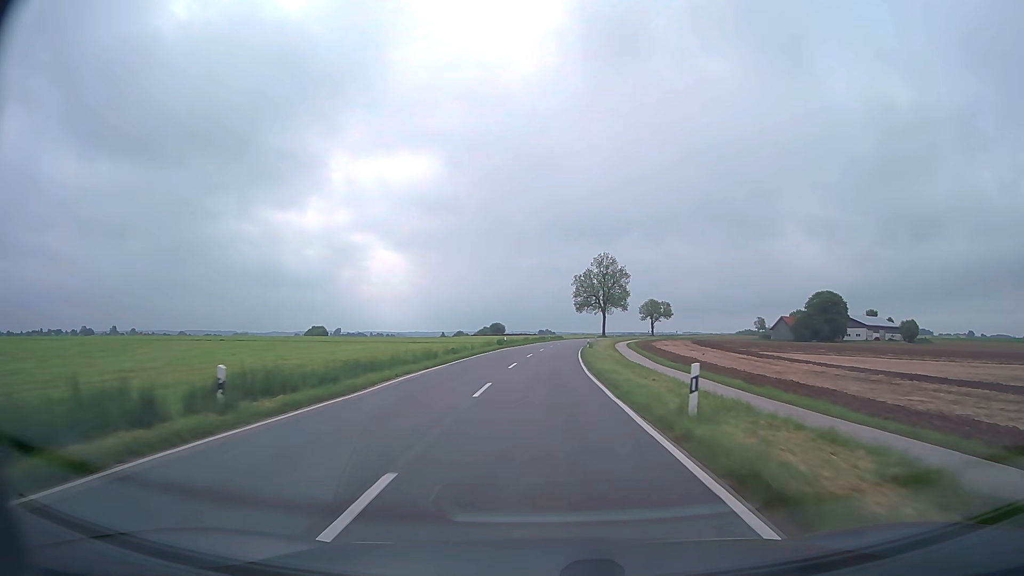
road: tertiary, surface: asphalt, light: Day
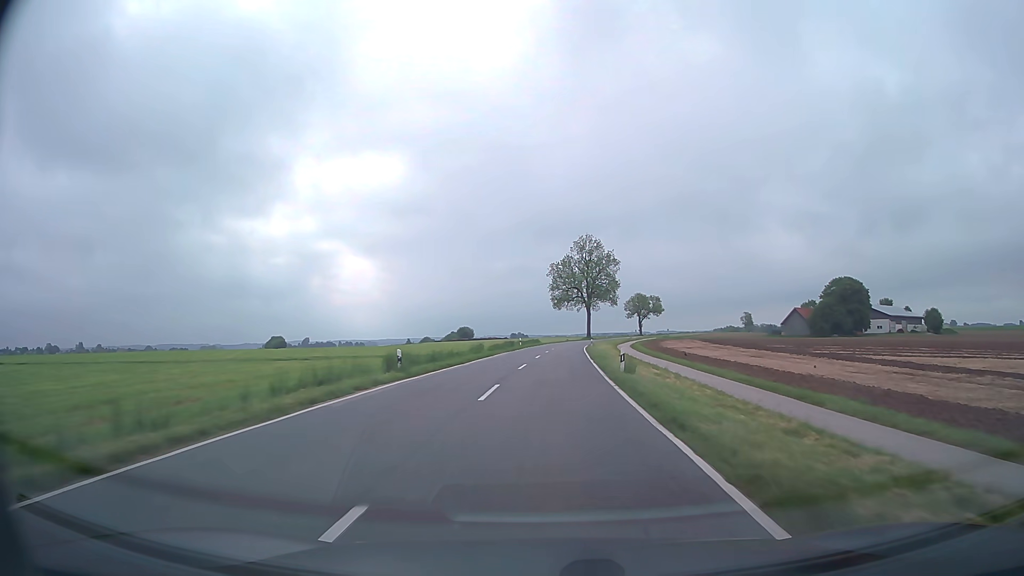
(+0.4, +37.5) m; +2°
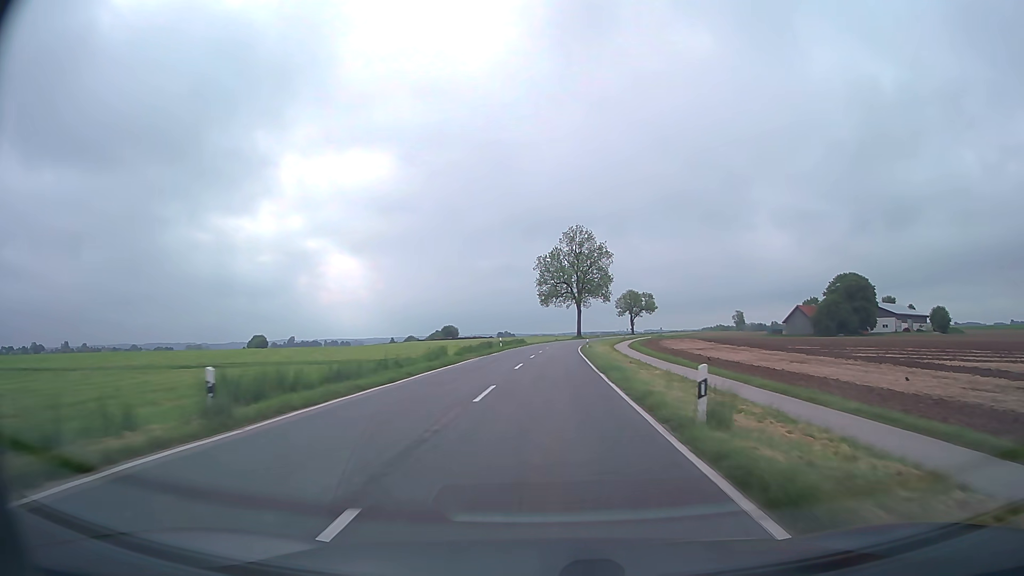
(+0.1, +12.5) m; +1°
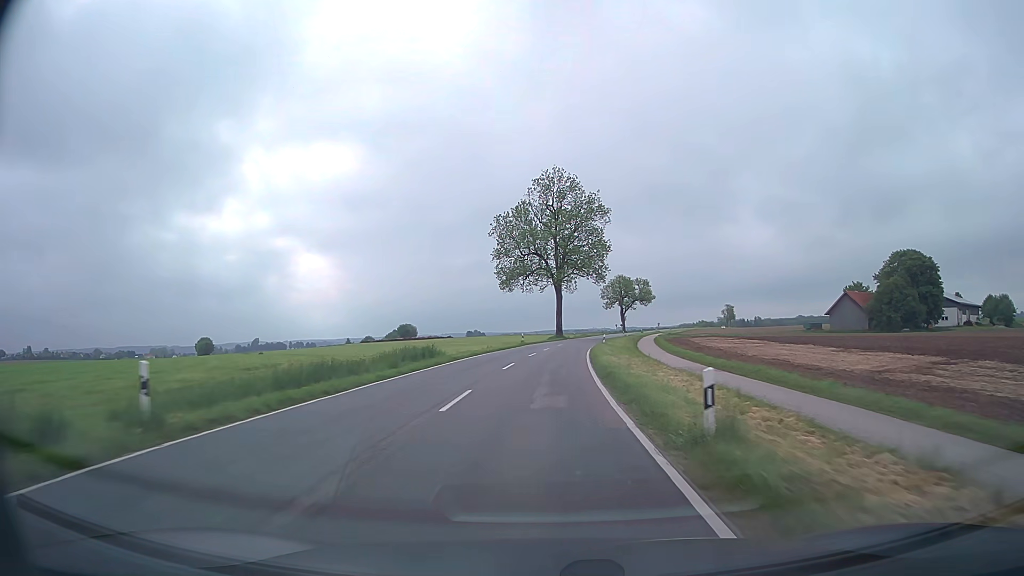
(+1.4, +49.8) m; +2°
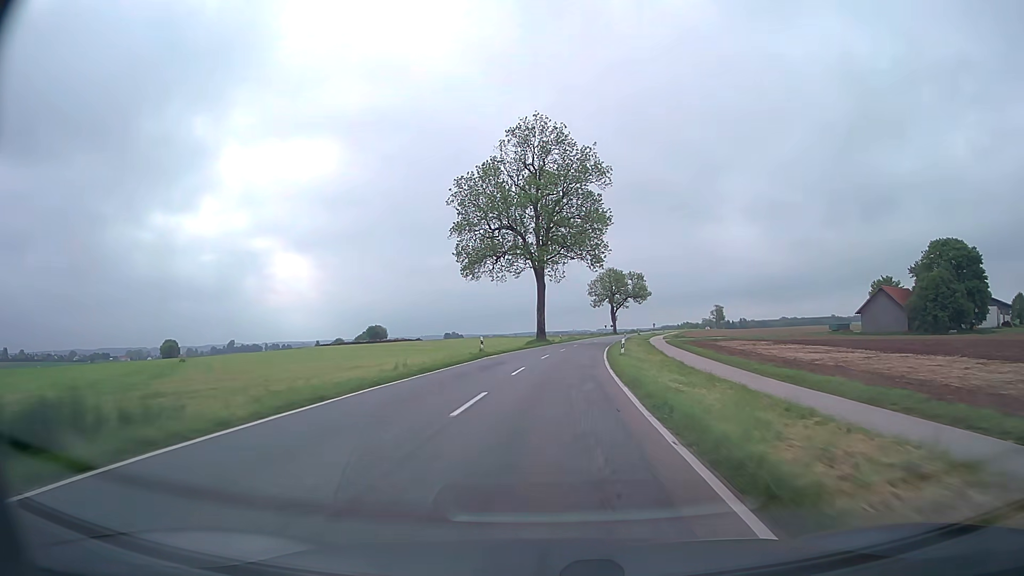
(+0.3, +25.0) m; +2°
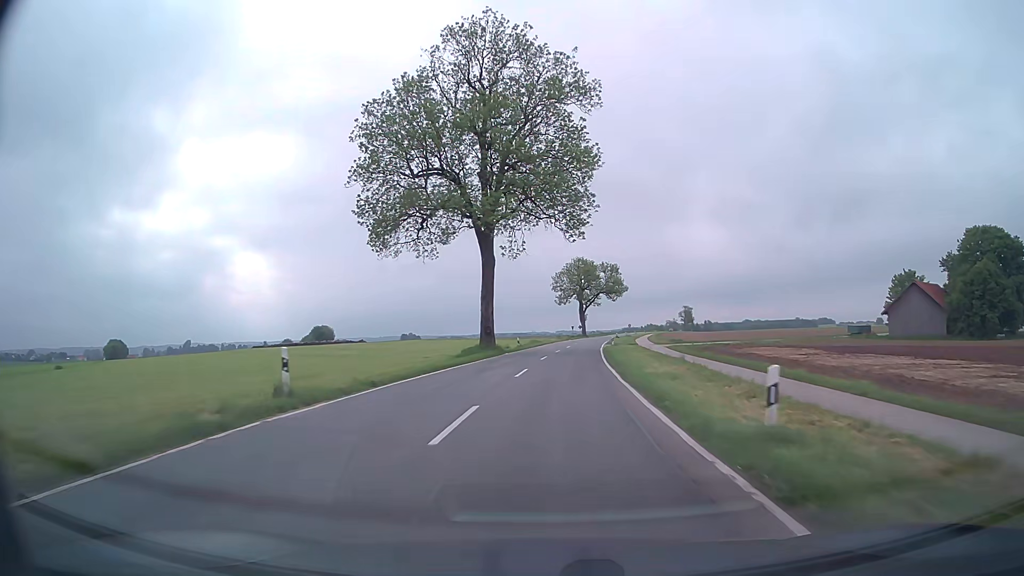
(+0.6, +25.0) m; +3°
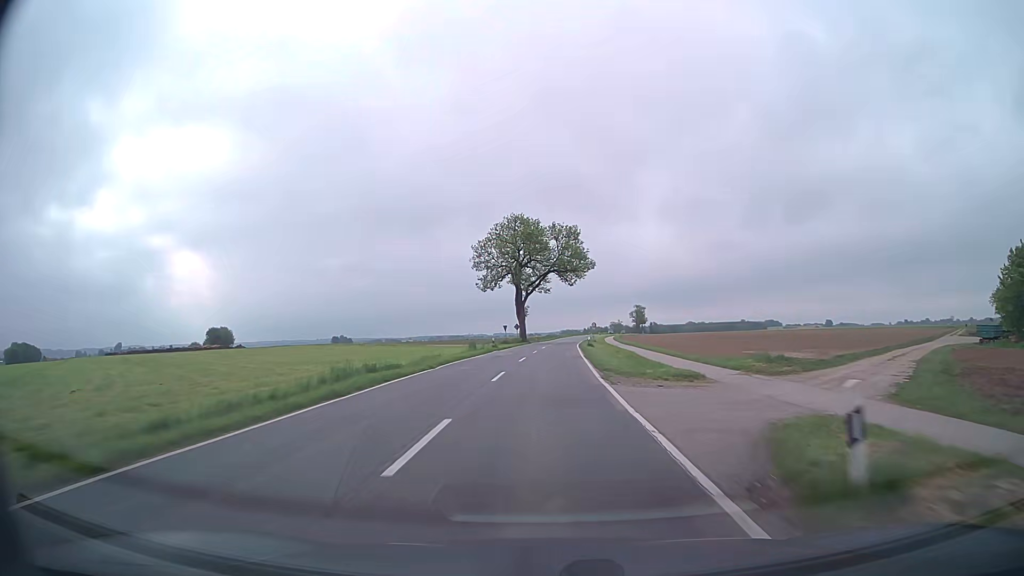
(+2.6, +49.9) m; +5°
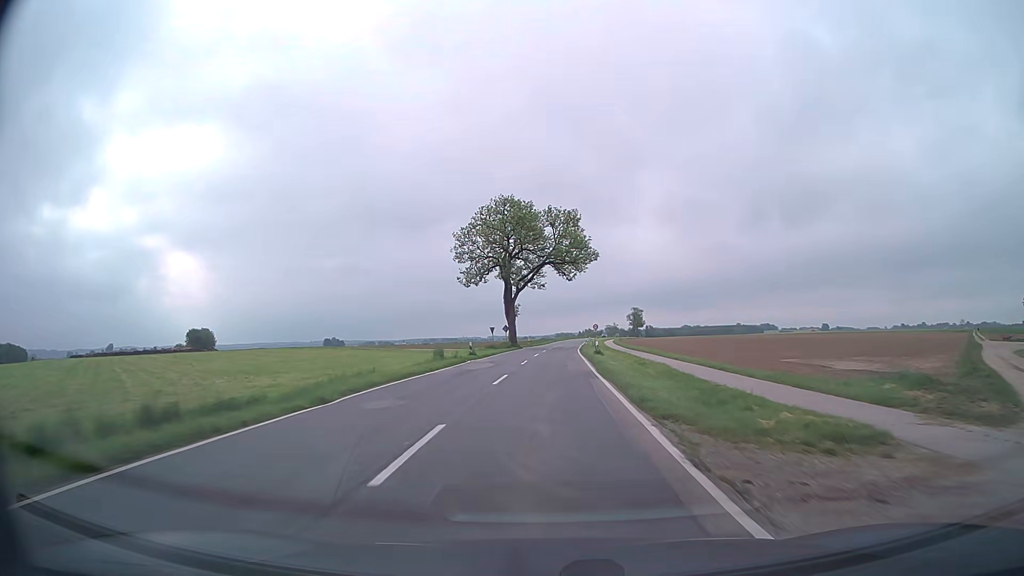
(+0.1, +12.5) m; 0°
(0, +10) (0, +20) (0, +30) (+1, +40) (+1, +50) (+2, +60) (+2, +70) (+3, +80) (+4, +90) (+4, +100) m
